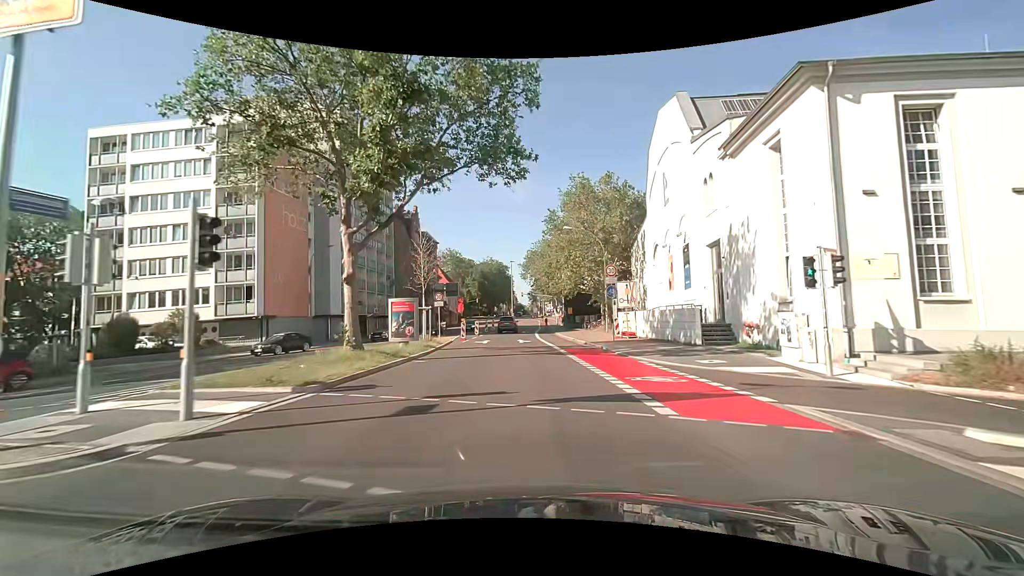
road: secondary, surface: asphalt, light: Day
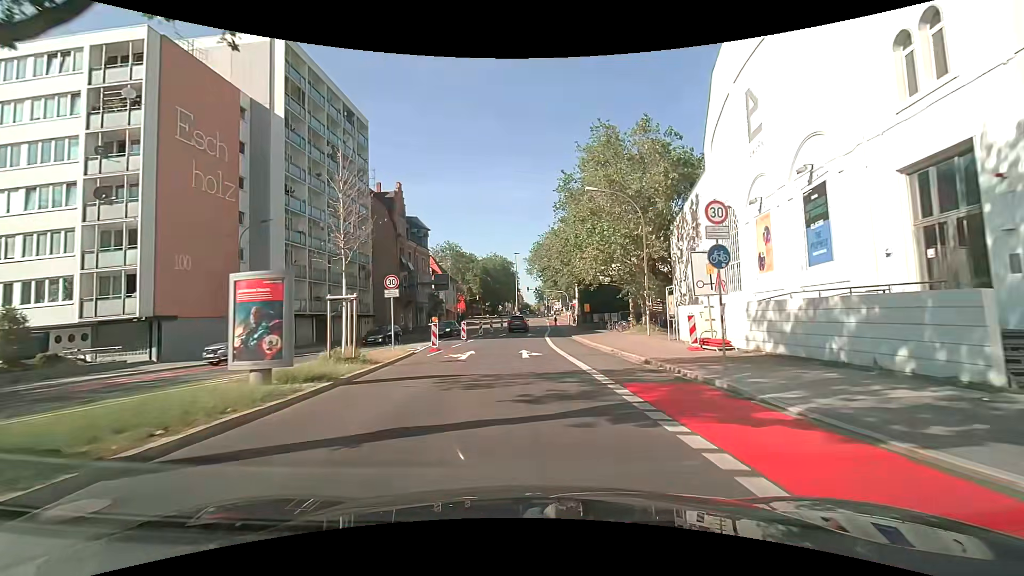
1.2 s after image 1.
(-0.1, +13.2) m; -1°
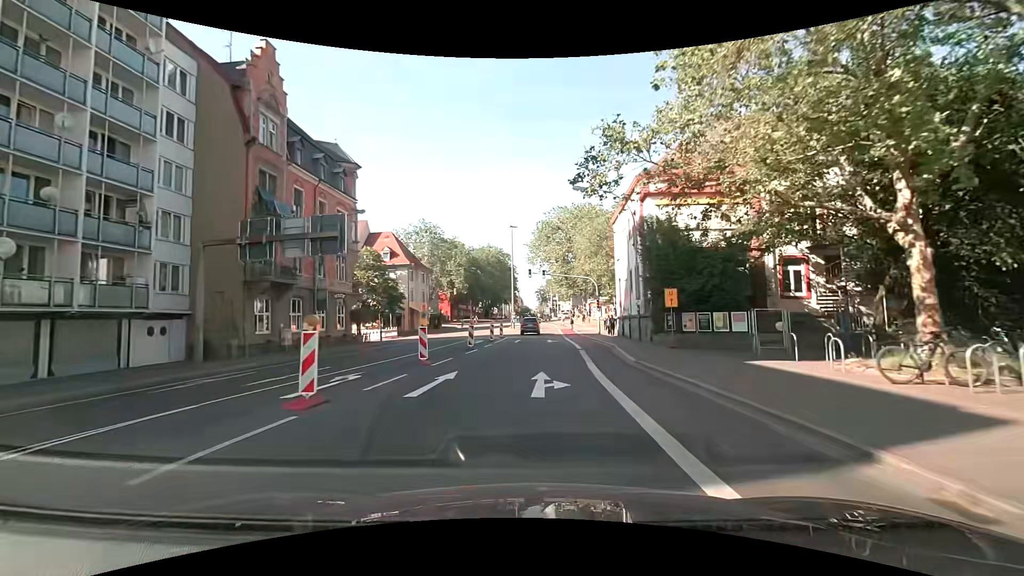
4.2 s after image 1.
(-0.2, +33.5) m; 0°
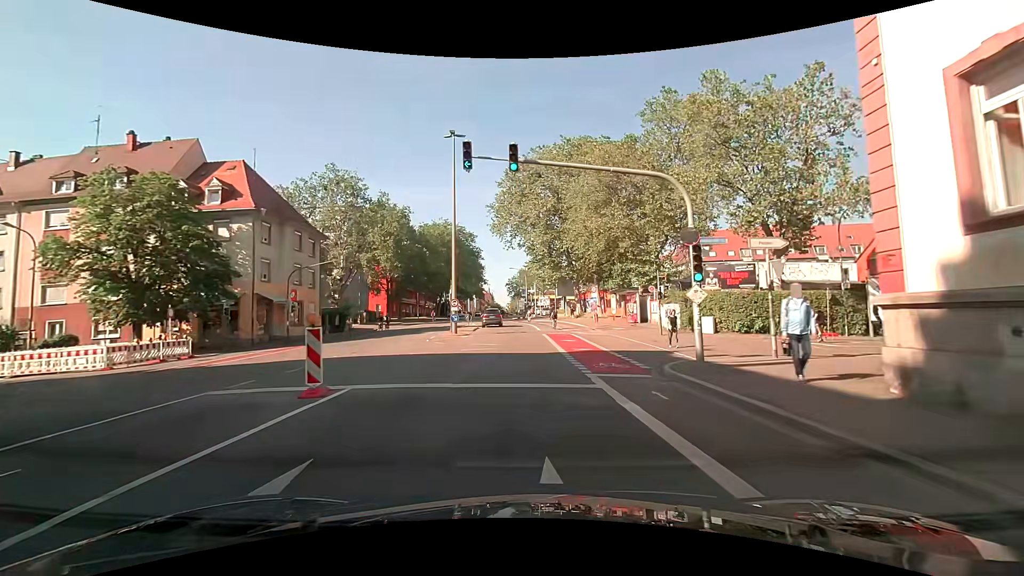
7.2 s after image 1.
(+0.9, +34.3) m; +3°
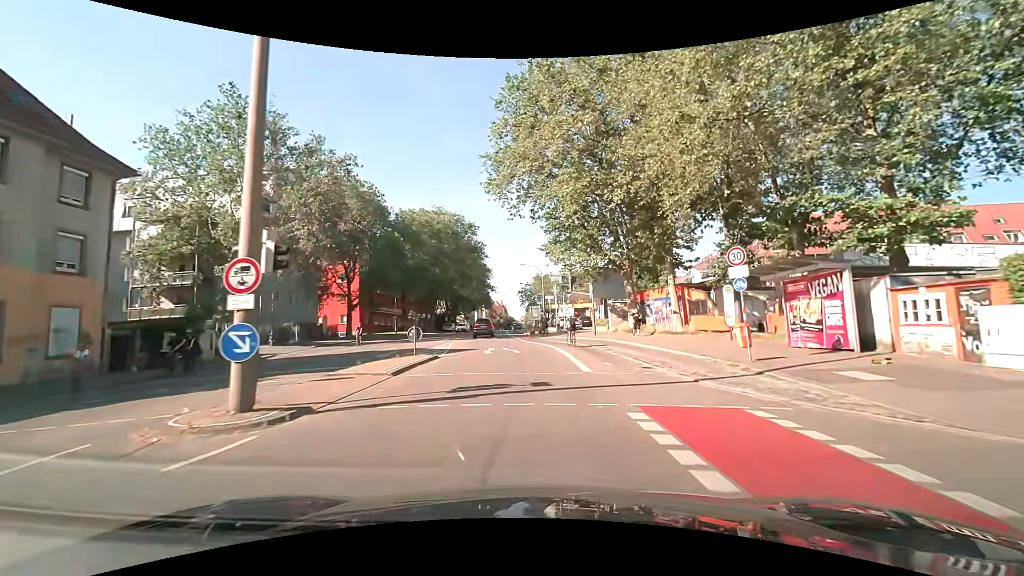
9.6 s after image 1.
(-0.2, +26.7) m; -2°
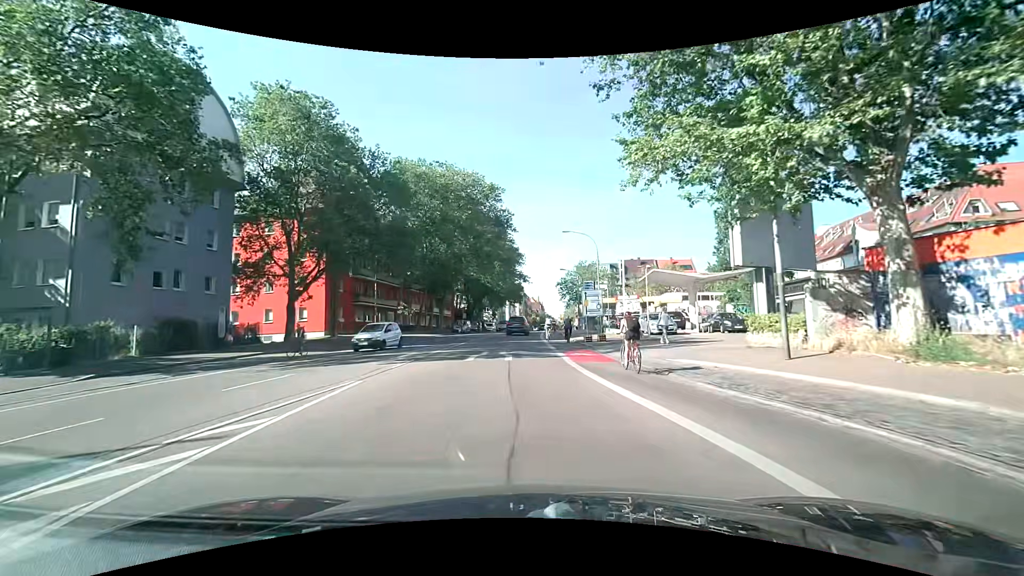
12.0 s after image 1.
(-0.7, +25.2) m; -4°
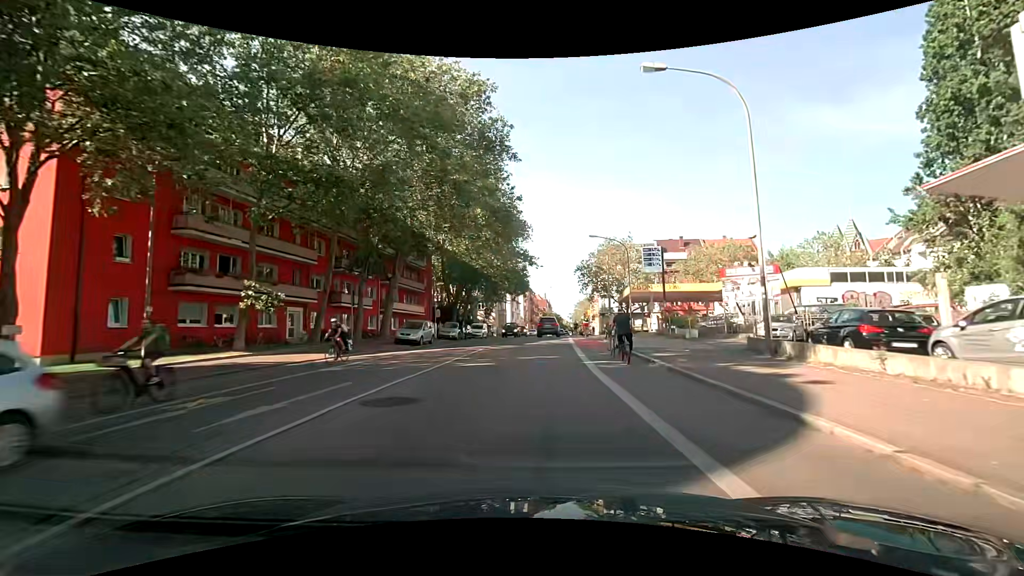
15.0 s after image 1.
(-0.5, +30.5) m; -1°
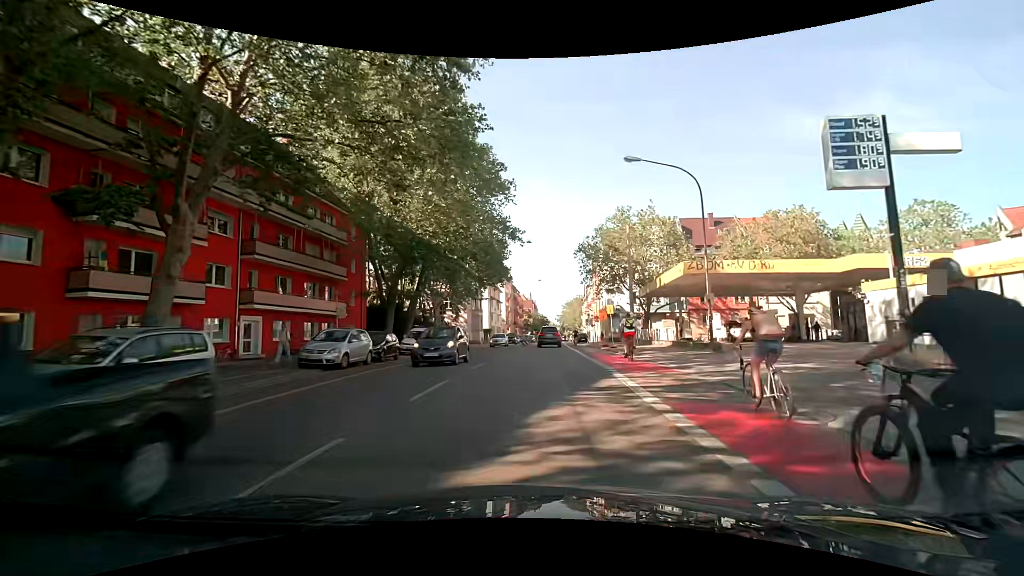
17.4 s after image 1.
(+0.3, +23.9) m; +2°
(0, +10) (0, +20) (+1, +30) (+1, +40) (+2, +50) (+2, +60) (+3, +70) (+4, +80) (+4, +90) (+5, +100) m
